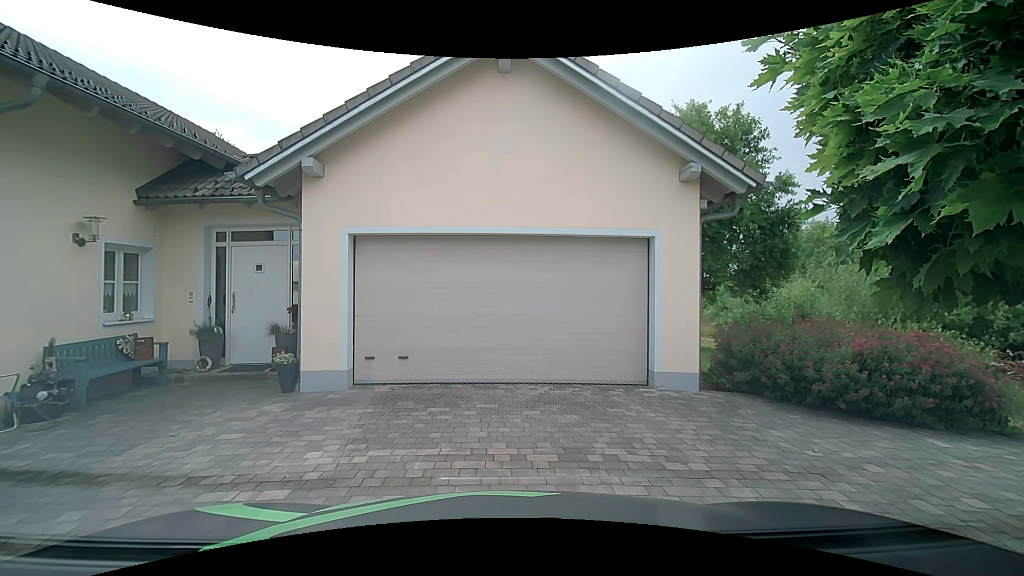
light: Day
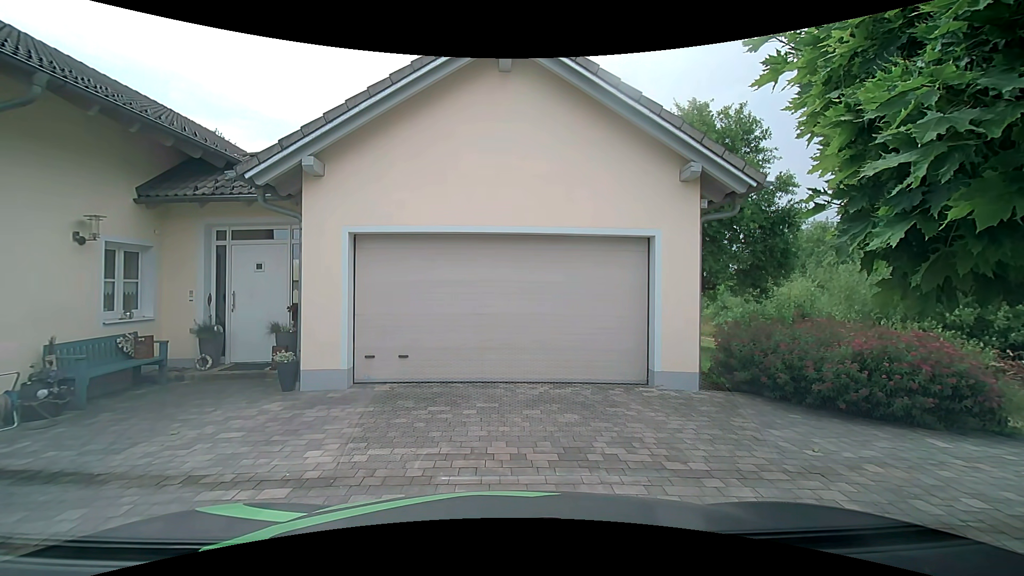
(0.0, 0.0) m; 0°
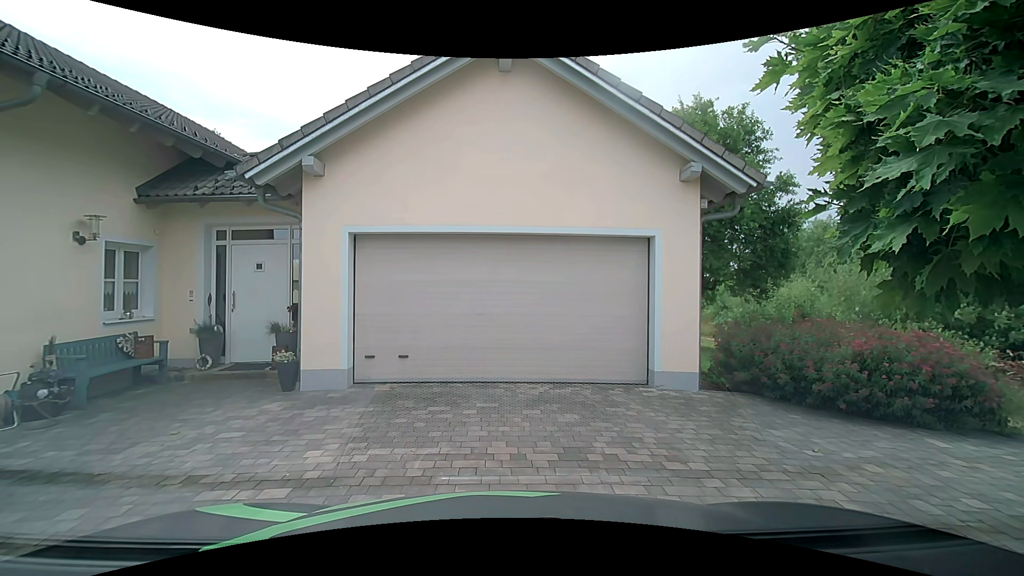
(0.0, 0.0) m; 0°
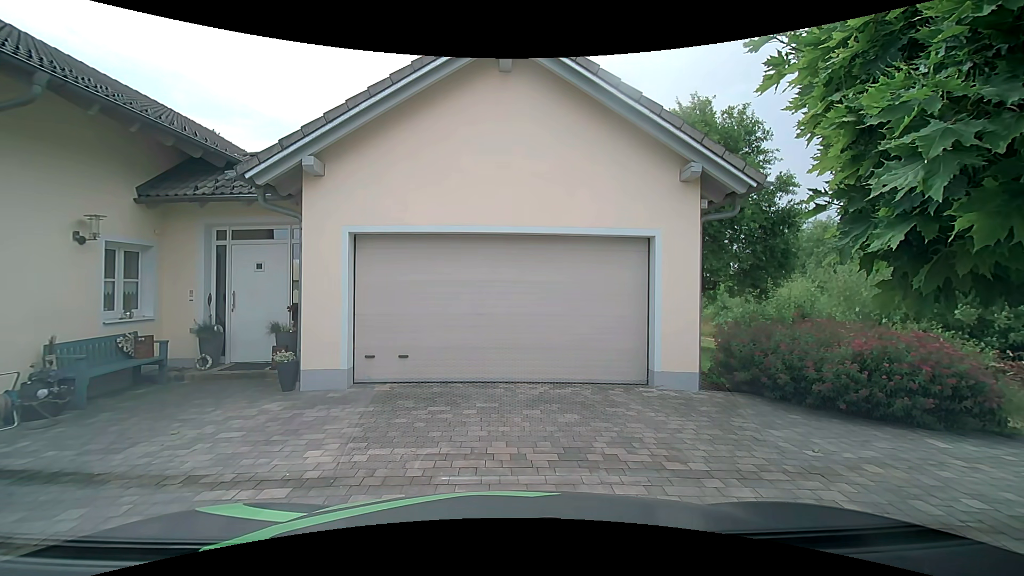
(0.0, 0.0) m; 0°
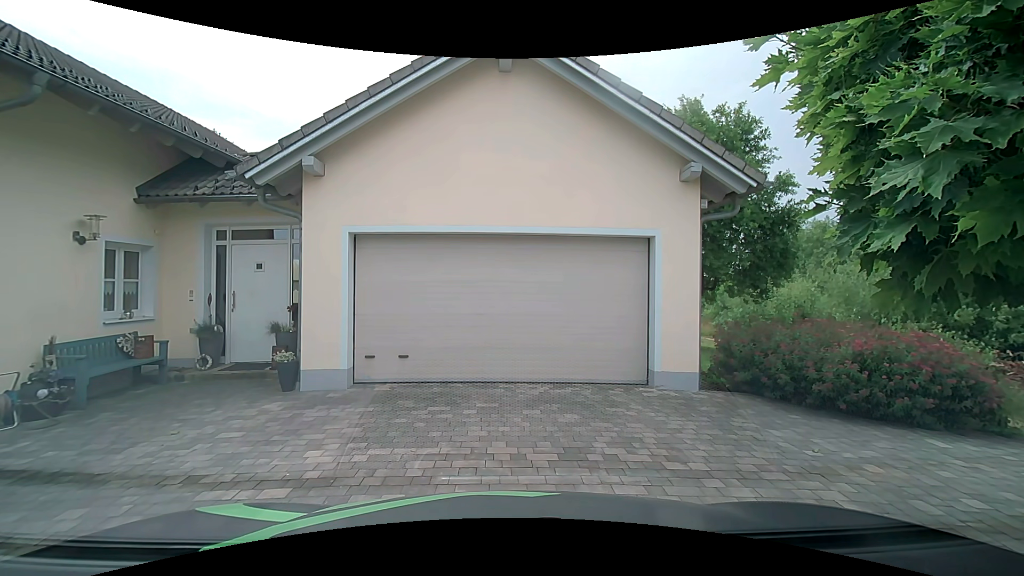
(0.0, 0.0) m; 0°
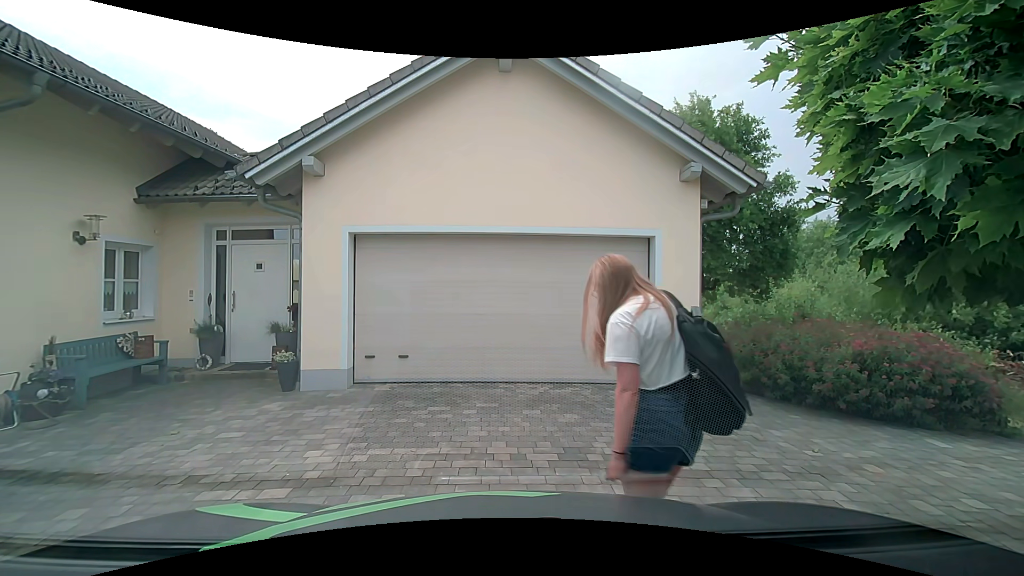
(0.0, 0.0) m; 0°
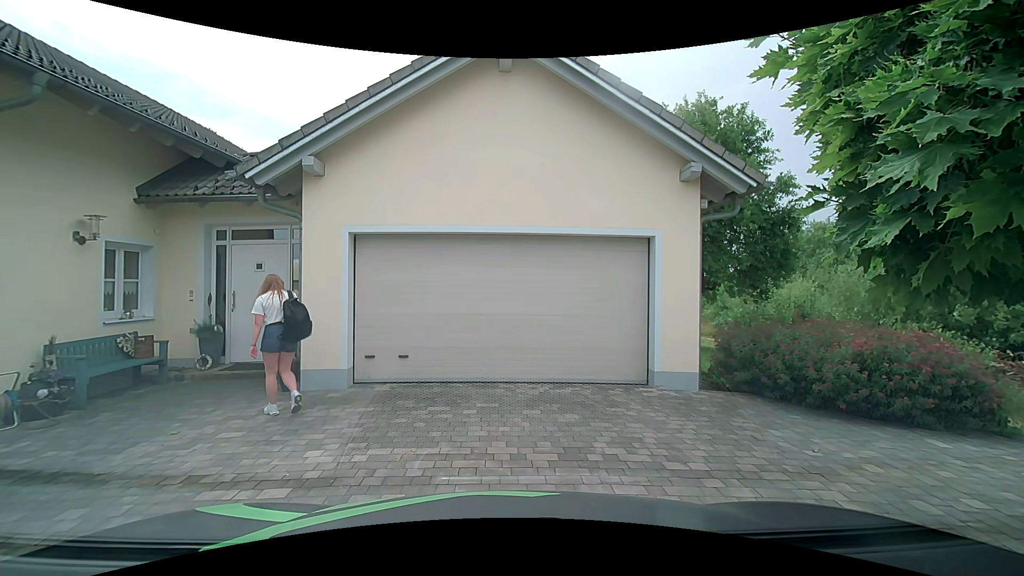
(0.0, 0.0) m; 0°
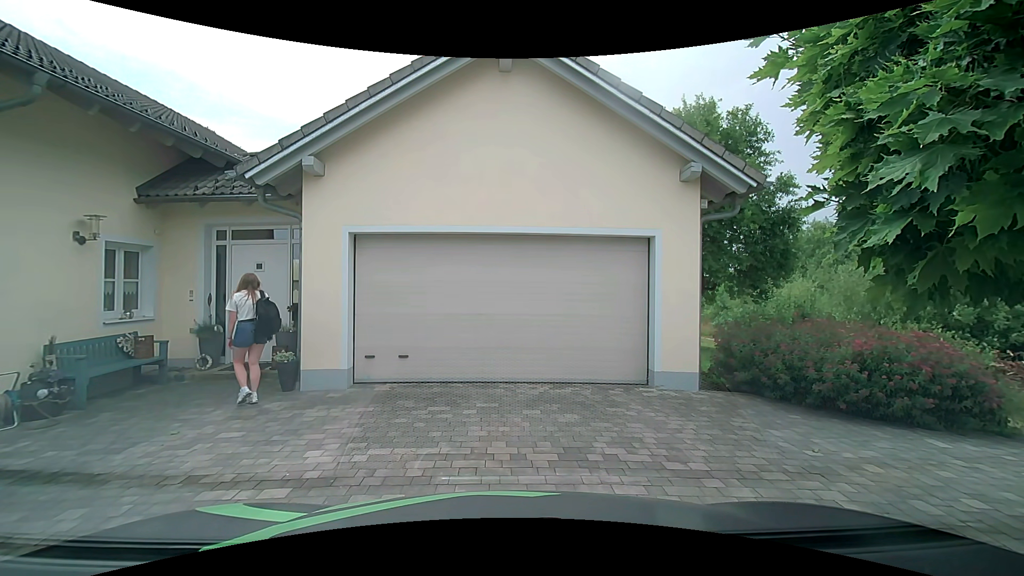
(0.0, 0.0) m; 0°
